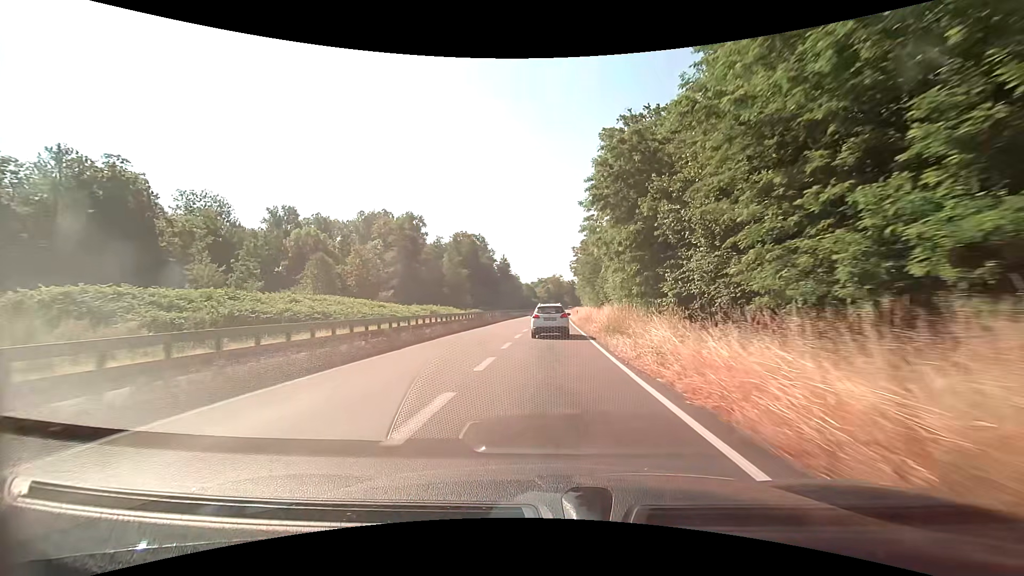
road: trunk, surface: asphalt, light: Day
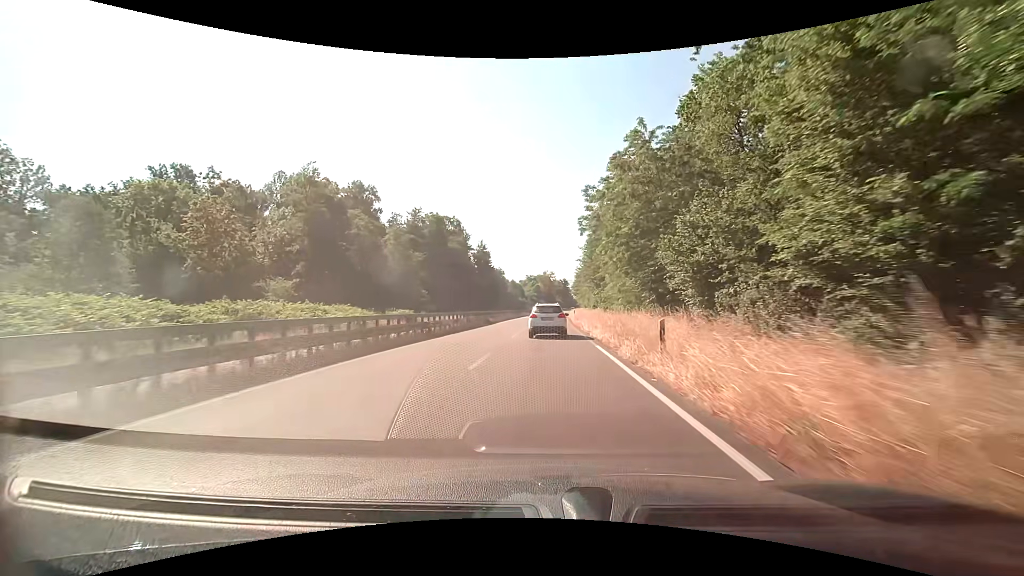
(+0.6, +41.8) m; +1°
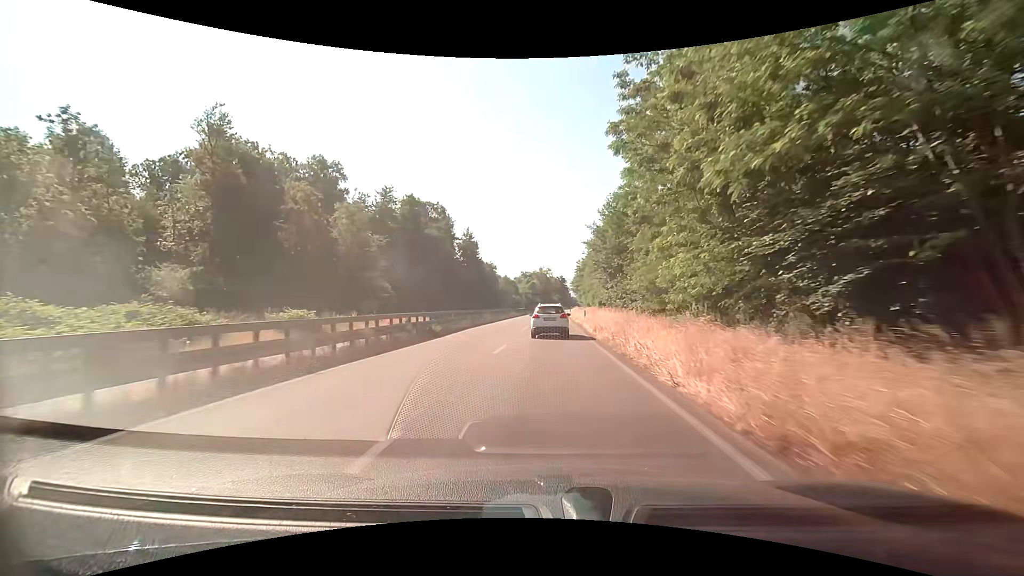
(0.0, +21.5) m; 0°
(0, +10) (0, +20) (0, +30) (+1, +40) (+1, +50) (+1, +60) (+2, +70) (+2, +80) (+3, +90) (+3, +100) m
